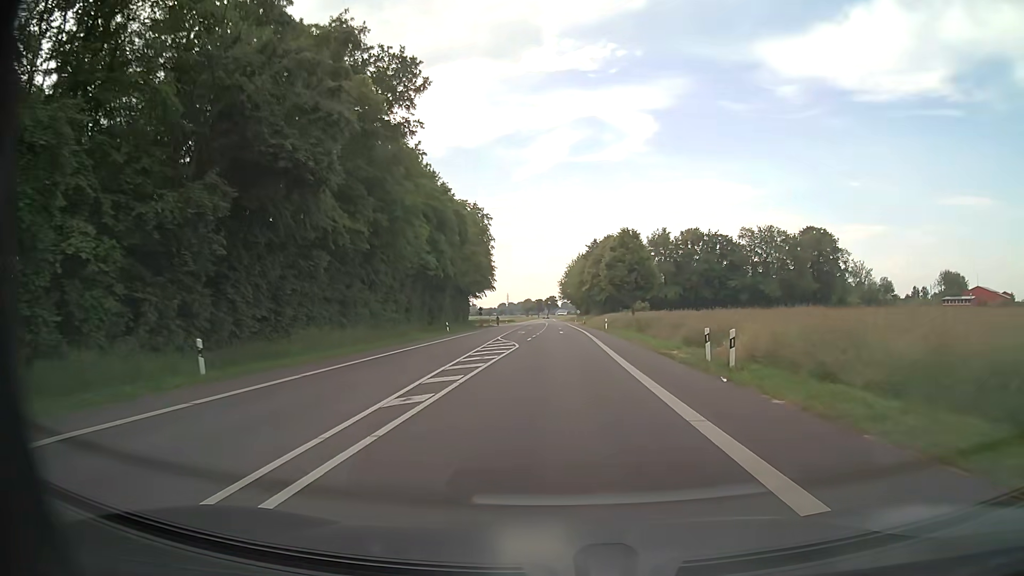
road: tertiary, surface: asphalt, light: Day
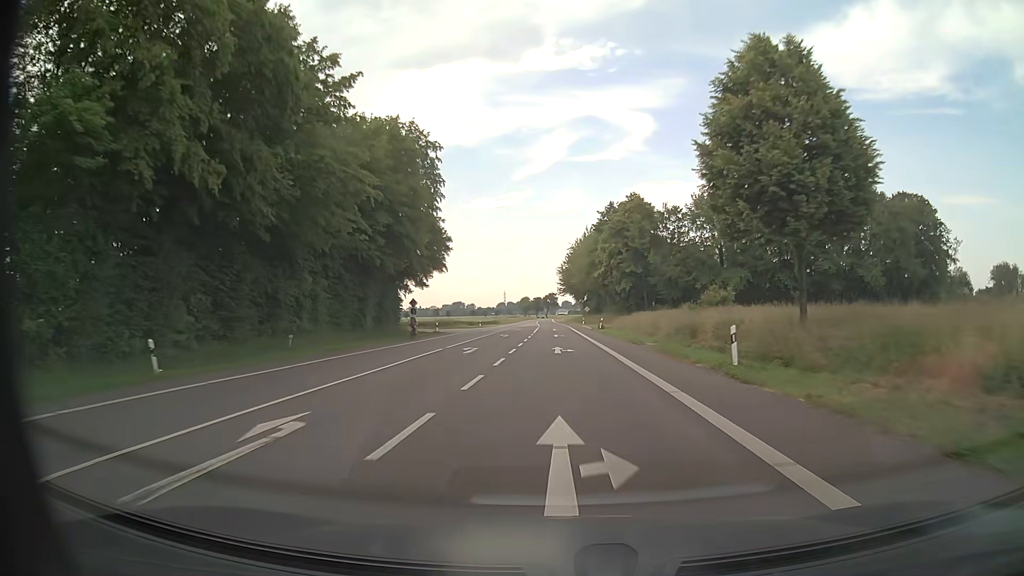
(+0.3, +50.0) m; 0°
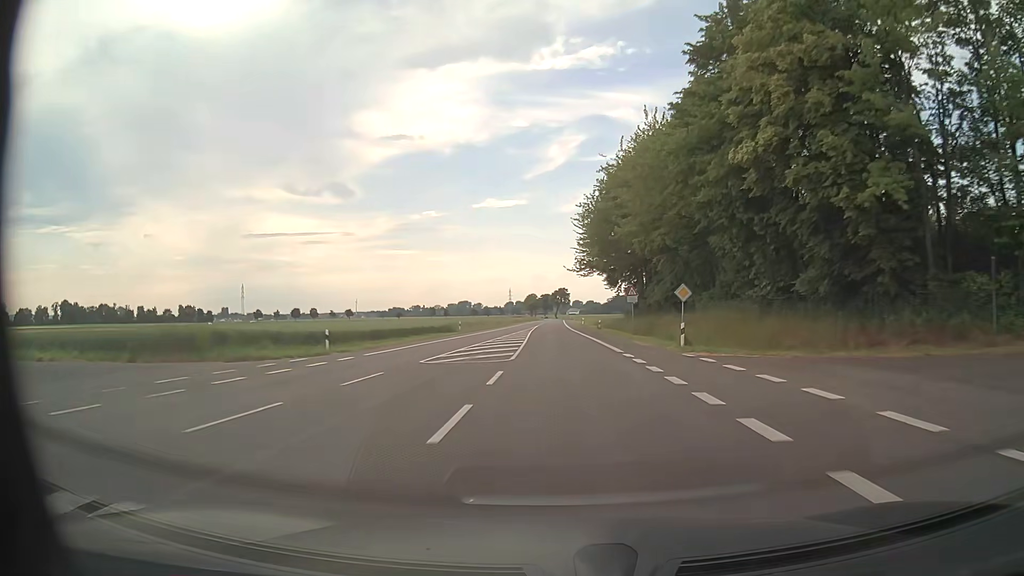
(-0.9, +71.4) m; -1°
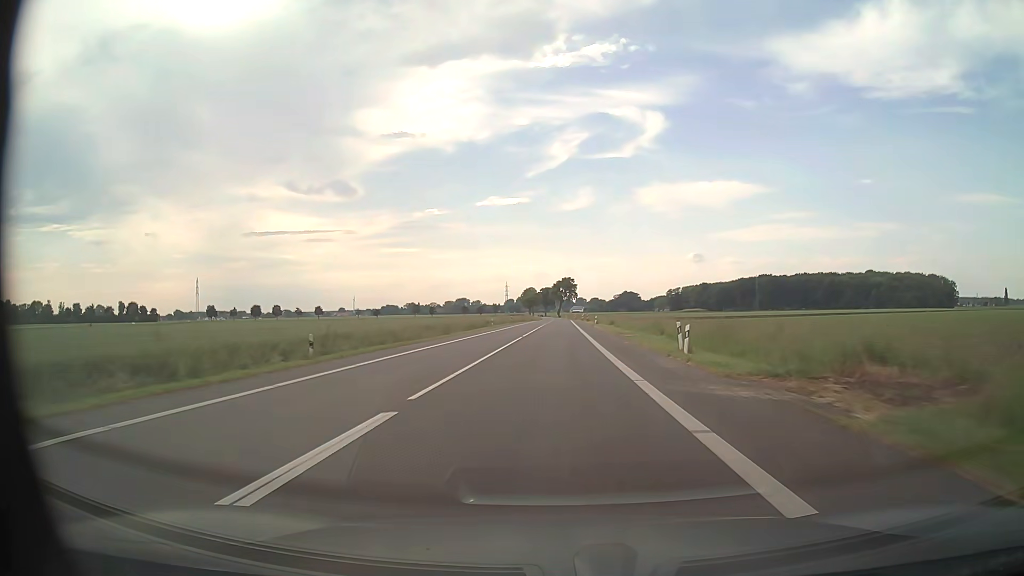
(-0.5, +77.2) m; 0°
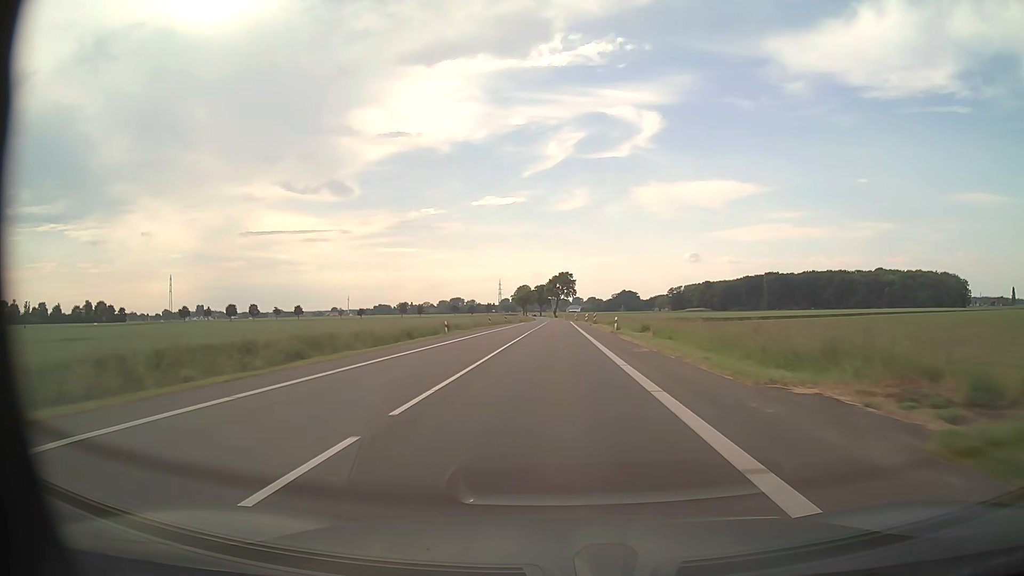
(+0.1, +31.4) m; 0°
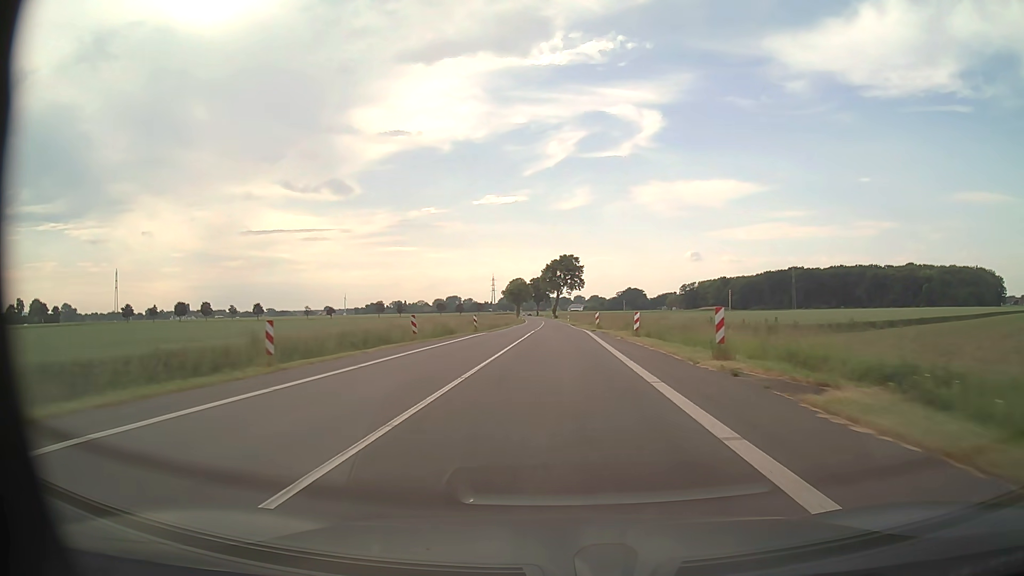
(+0.1, +63.1) m; 0°
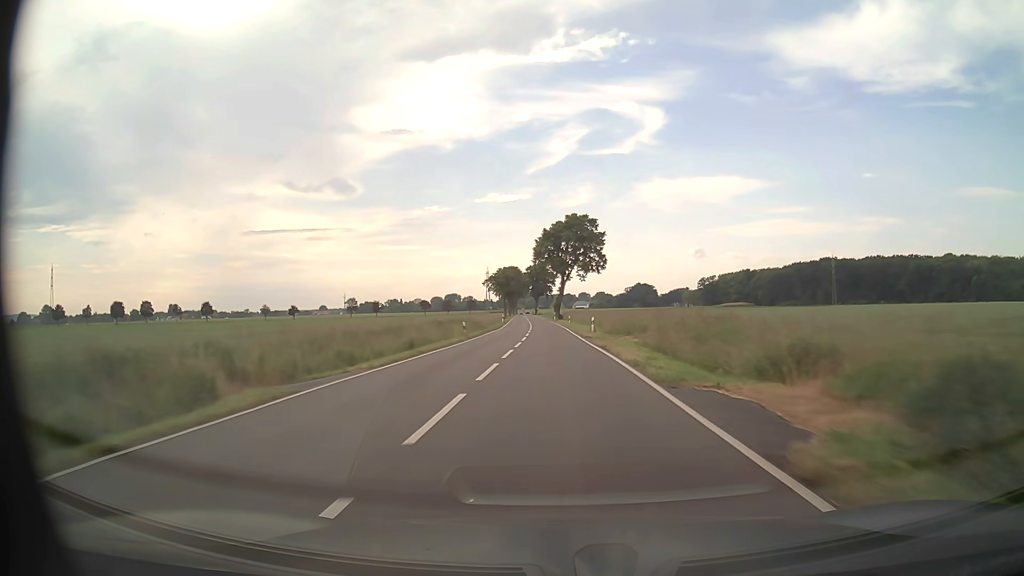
(-0.1, +63.4) m; 0°
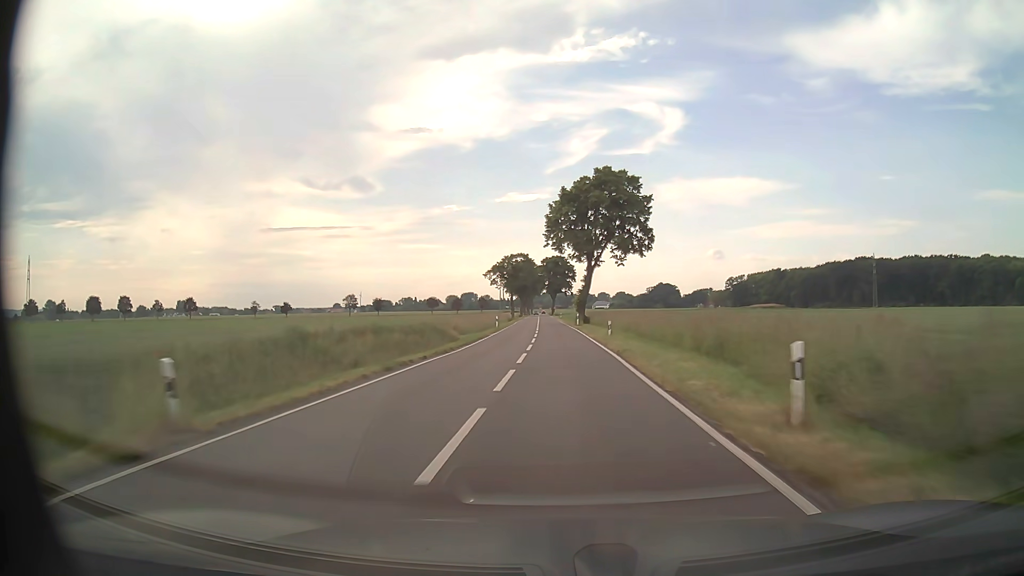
(-0.5, +31.8) m; -2°
(0, +10) (0, +20) (0, +30) (0, +40) (0, +50) (0, +60) (-1, +70) (-1, +80) (-1, +90) (-1, +100) m
